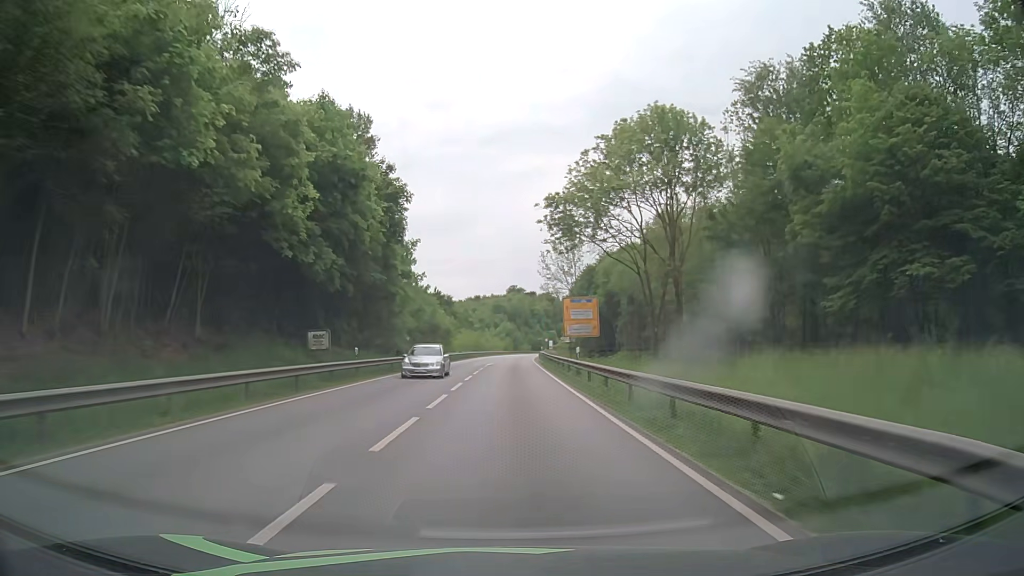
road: primary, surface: asphalt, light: Day
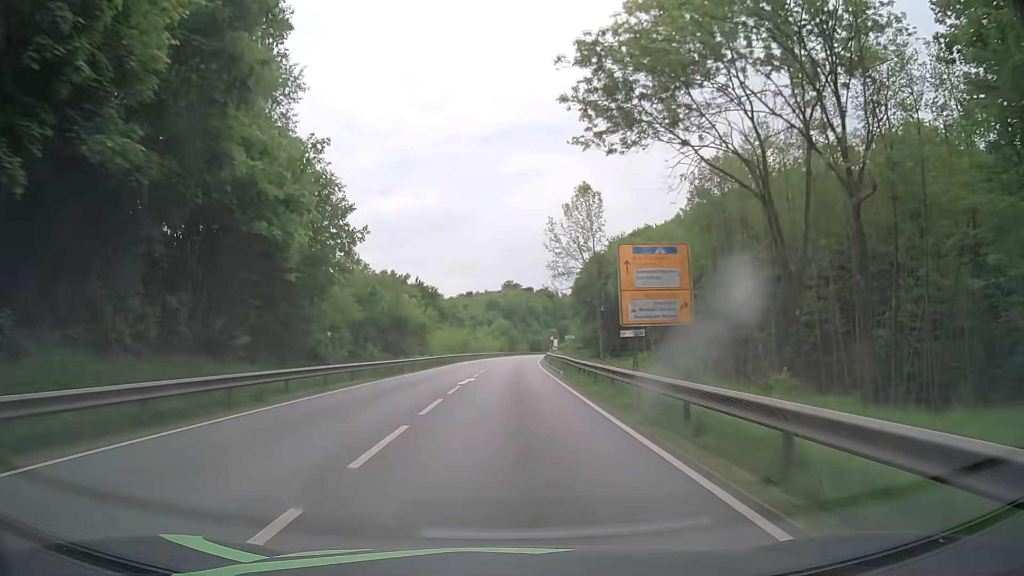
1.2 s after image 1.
(0.0, +25.1) m; 0°
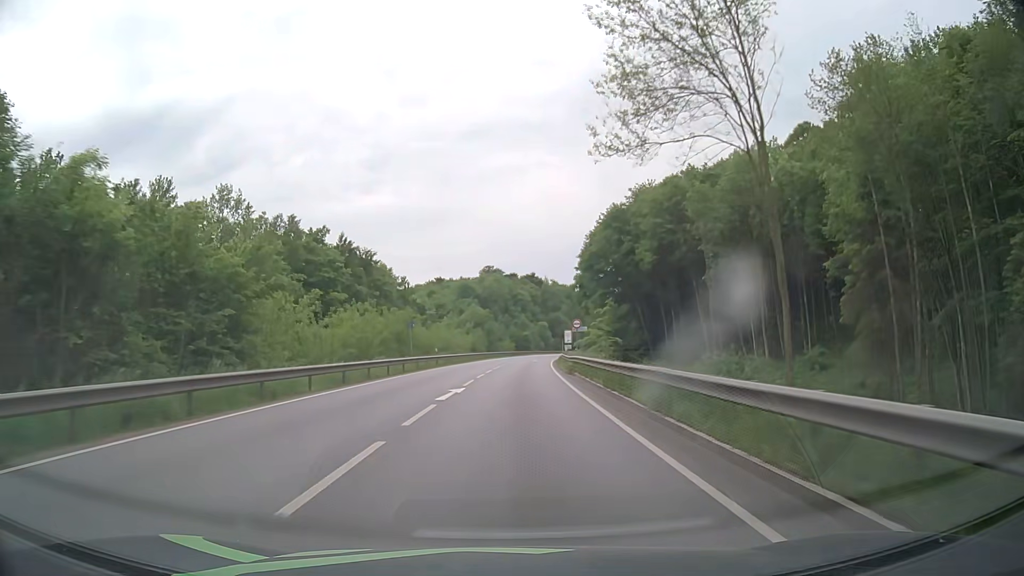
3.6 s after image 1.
(+0.5, +50.2) m; +2°
(0, +10) (0, +20) (0, +30) (+1, +40) (+1, +50) (+2, +60) (+3, +70) (+4, +80) (+5, +90) (+7, +100) m
